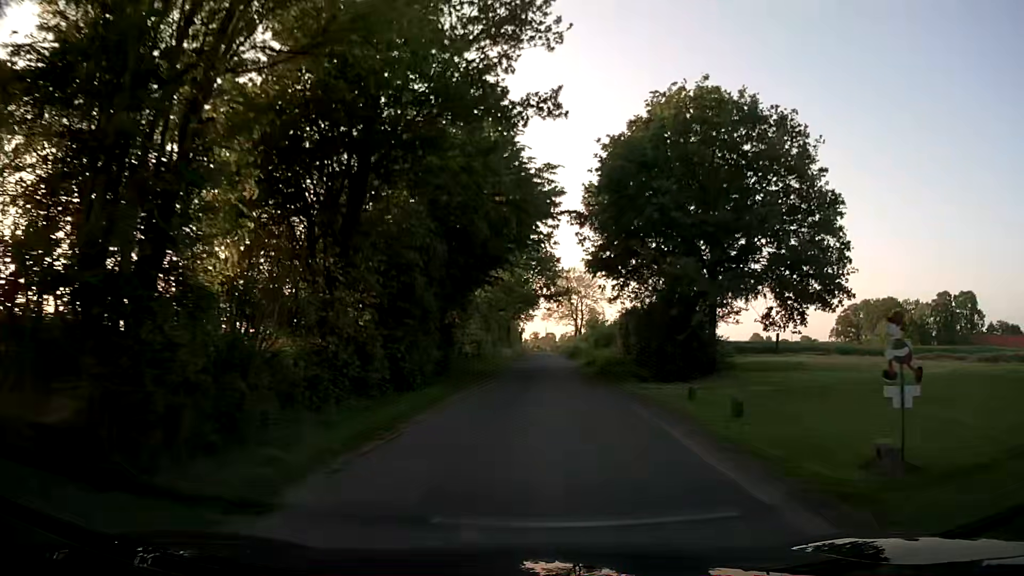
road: unclassified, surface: asphalt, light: Day
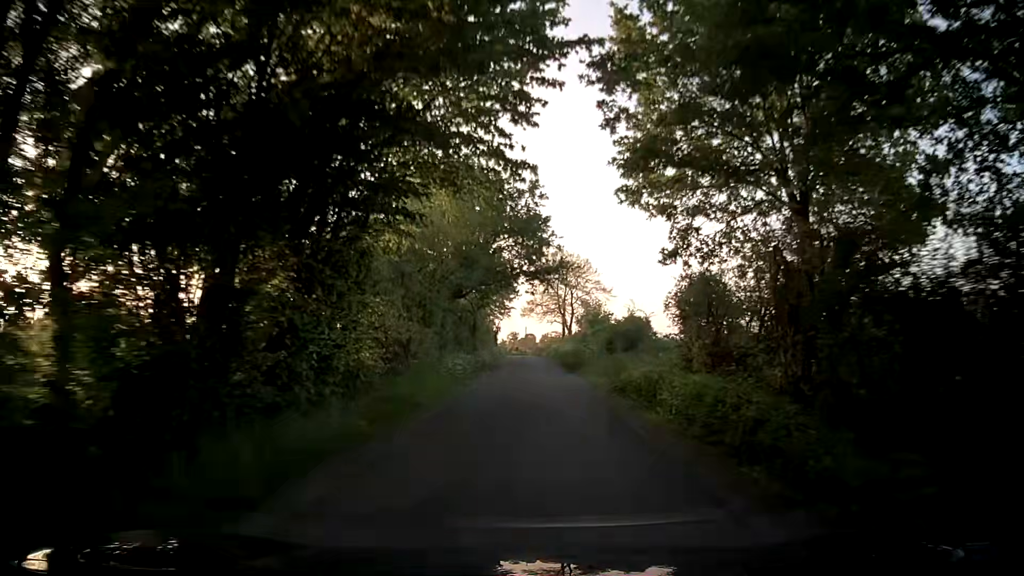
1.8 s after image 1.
(+0.6, +21.0) m; +2°
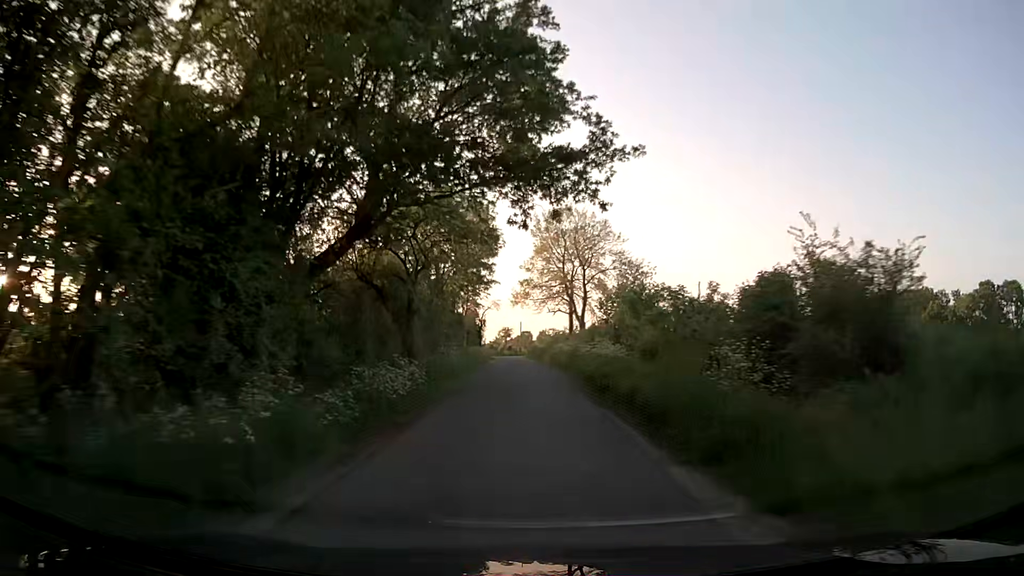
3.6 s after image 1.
(+0.3, +24.3) m; 0°
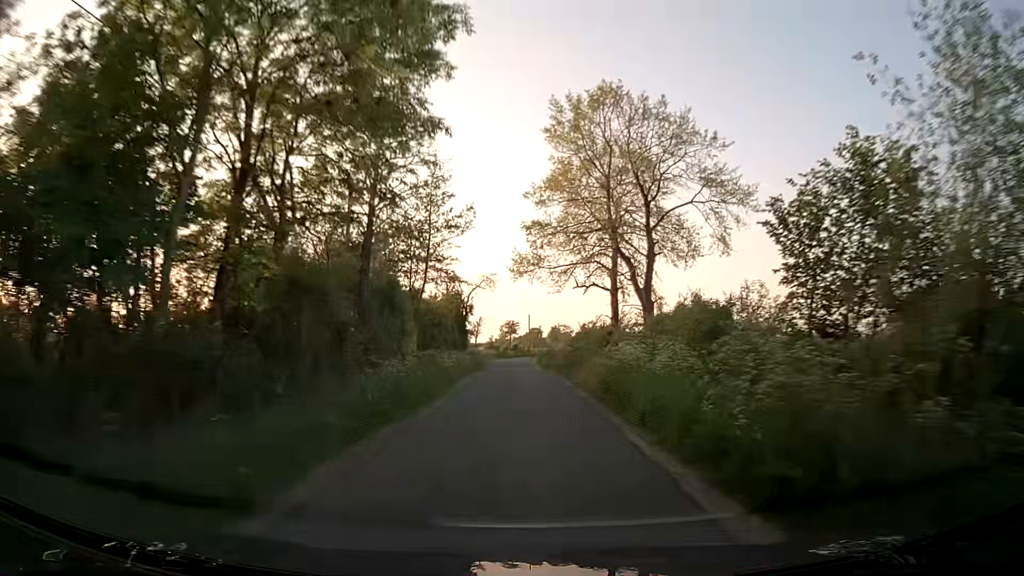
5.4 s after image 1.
(-0.1, +26.6) m; -1°
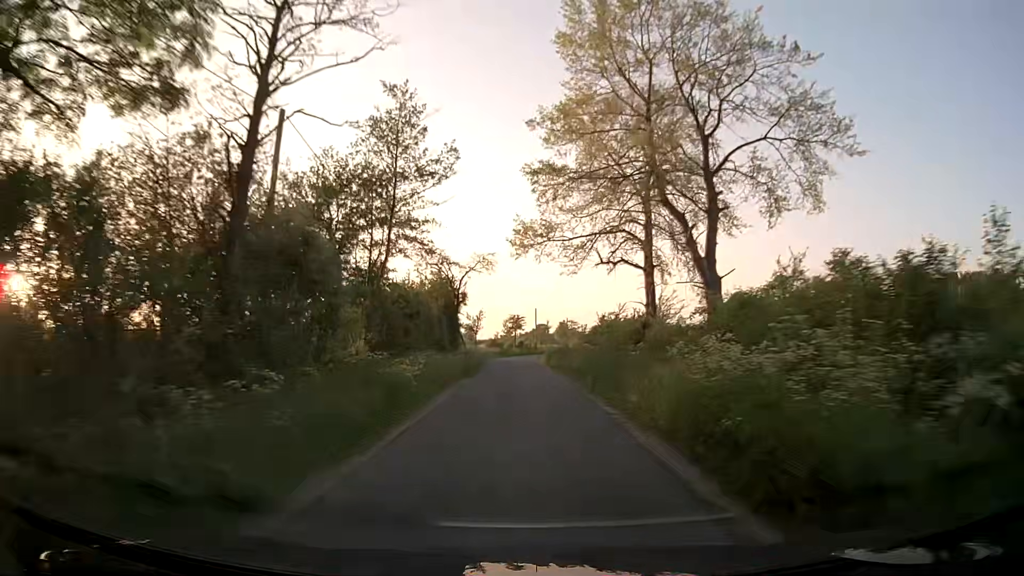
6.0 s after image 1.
(0.0, +9.1) m; 0°
